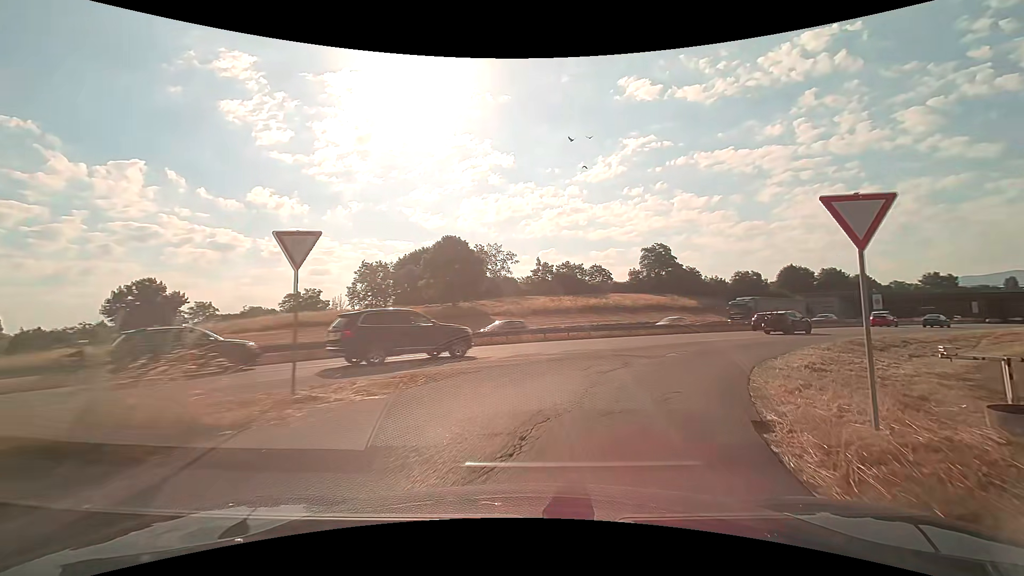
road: trunk_link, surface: asphalt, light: Day
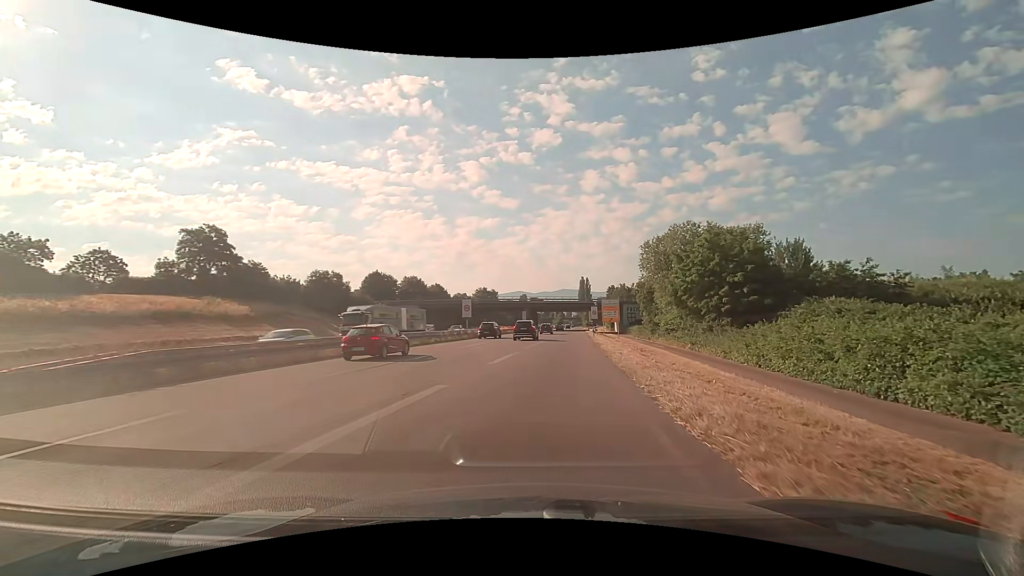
(+12.6, +26.4) m; +44°
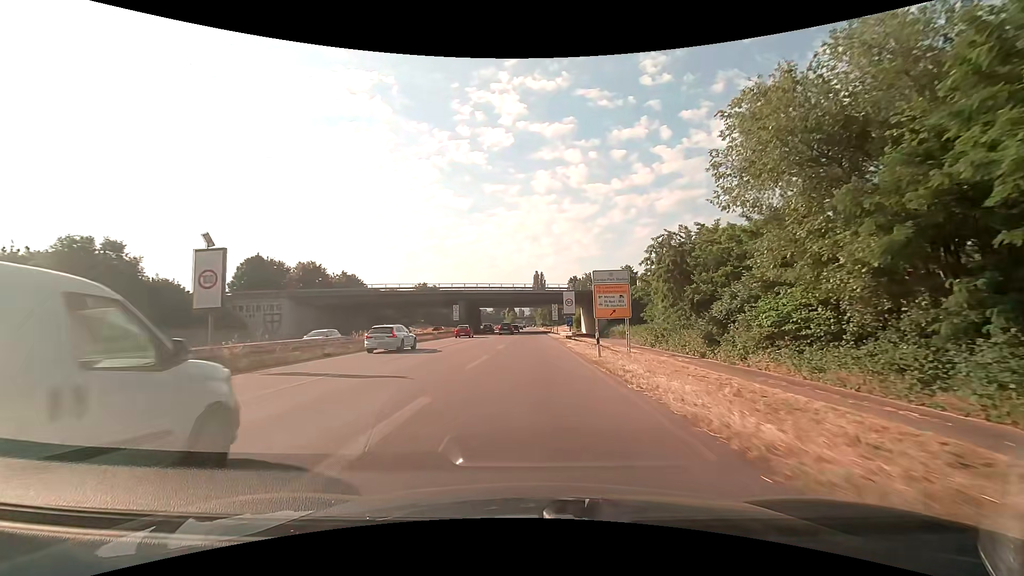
(+3.1, +38.5) m; +6°
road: trunk
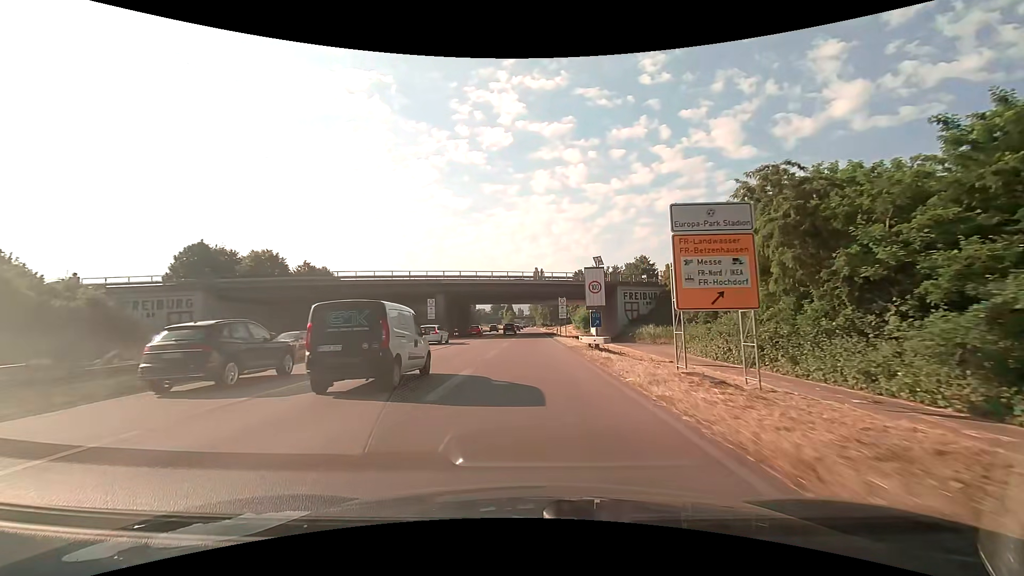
(0.0, +19.0) m; 0°
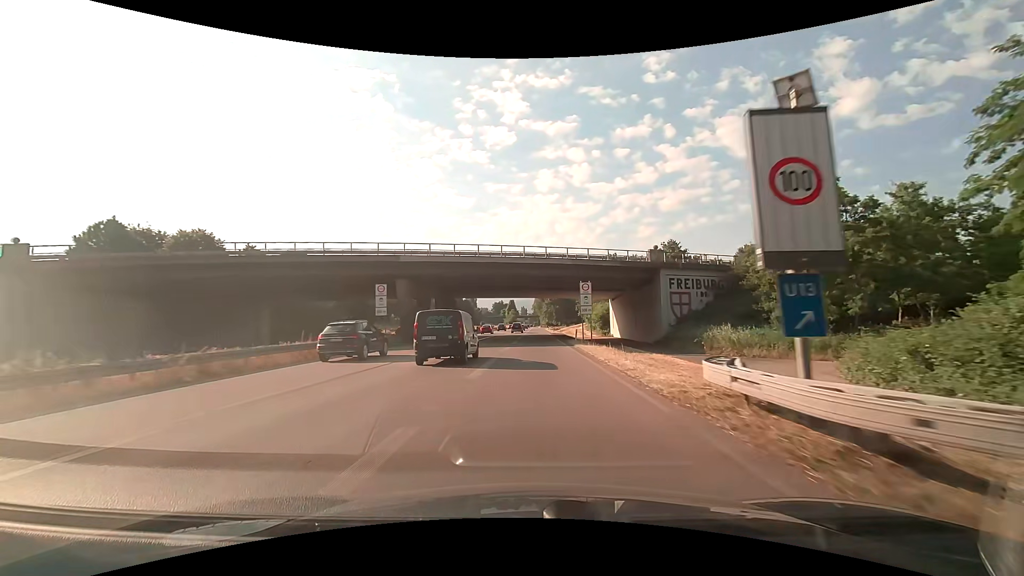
(-0.1, +20.8) m; 0°
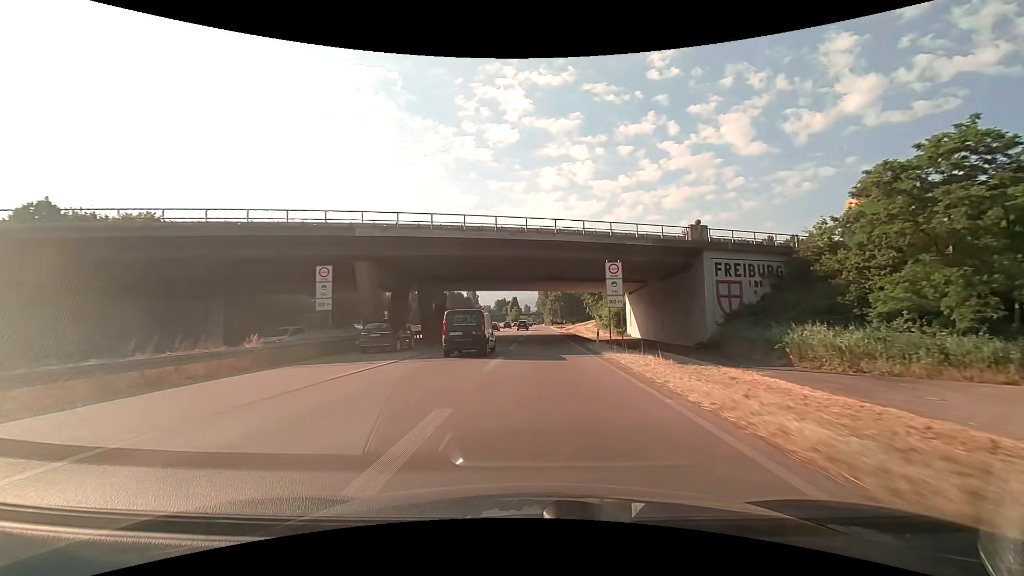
(-0.1, +10.9) m; 0°
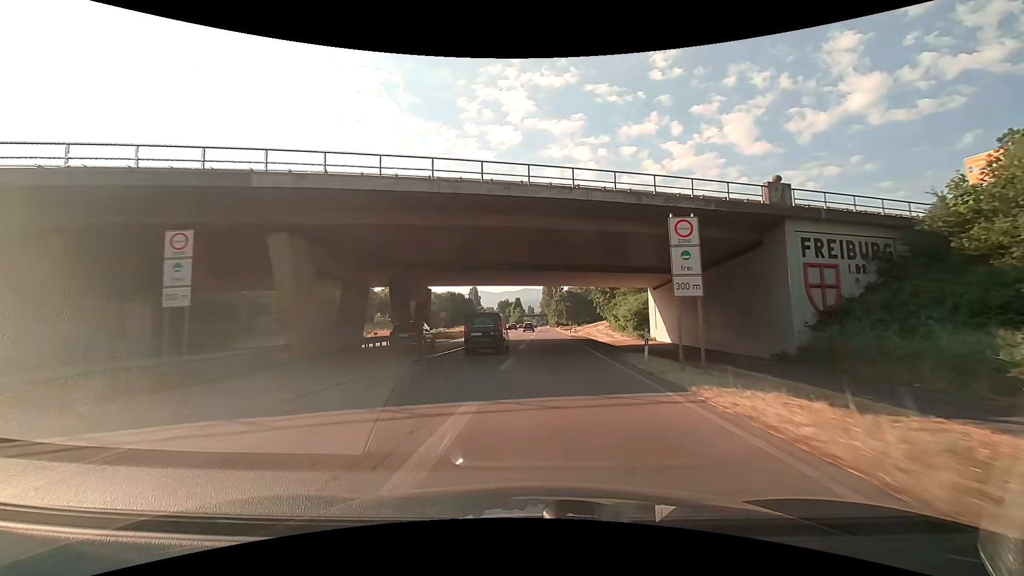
(0.0, +11.3) m; 0°
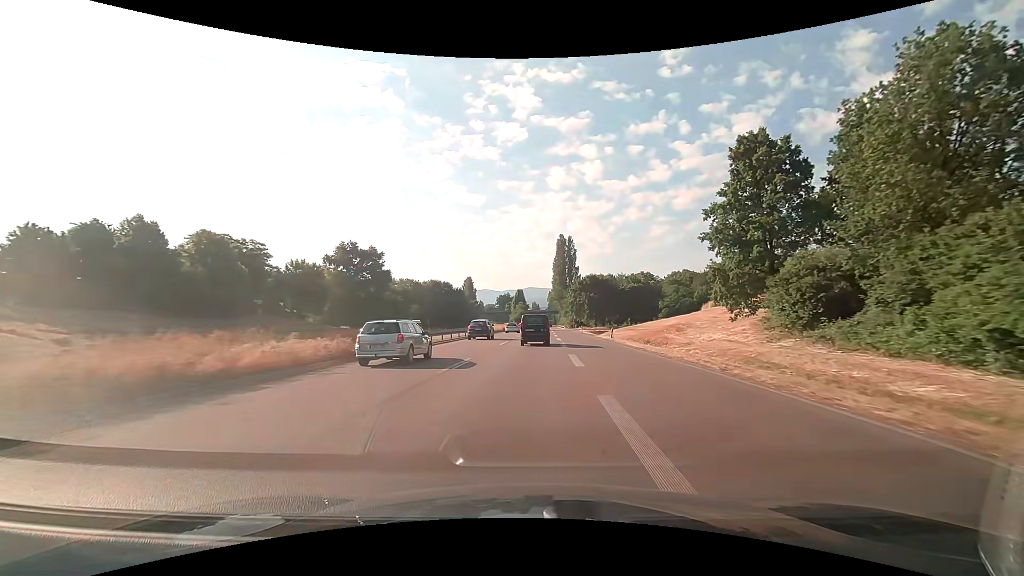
(+1.4, +60.5) m; -1°
(0, +10) (0, +20) (0, +30) (0, +40) (+1, +50) (+1, +60) (+1, +70) (+2, +80) (+2, +90) (+2, +100) m
